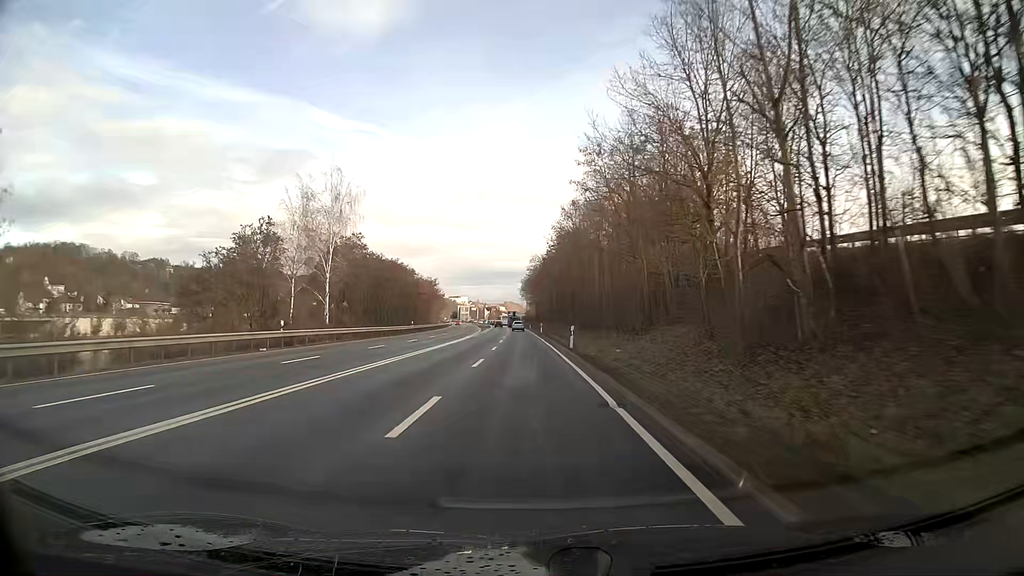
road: primary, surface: asphalt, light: Day
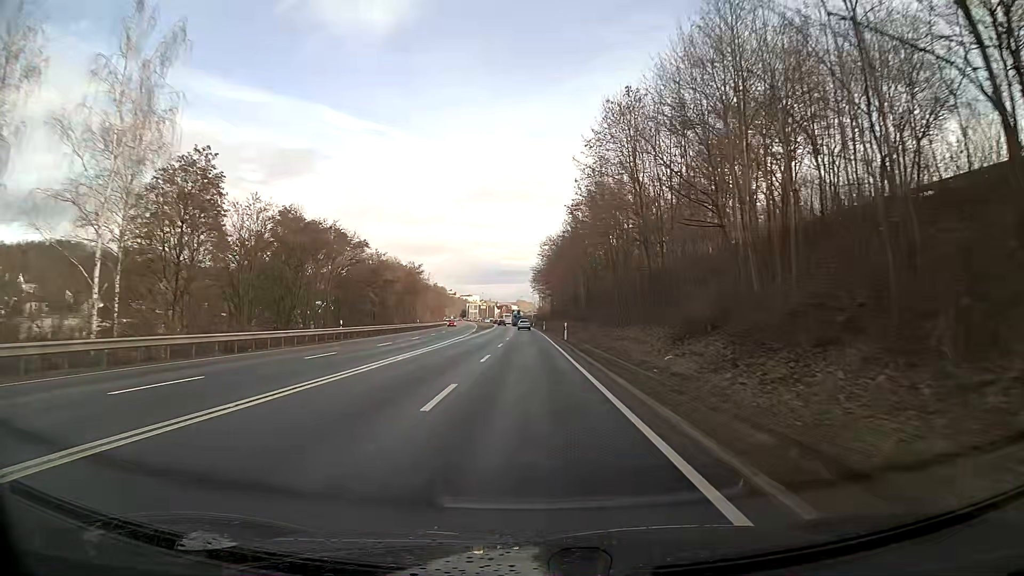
(-0.3, +34.0) m; -1°
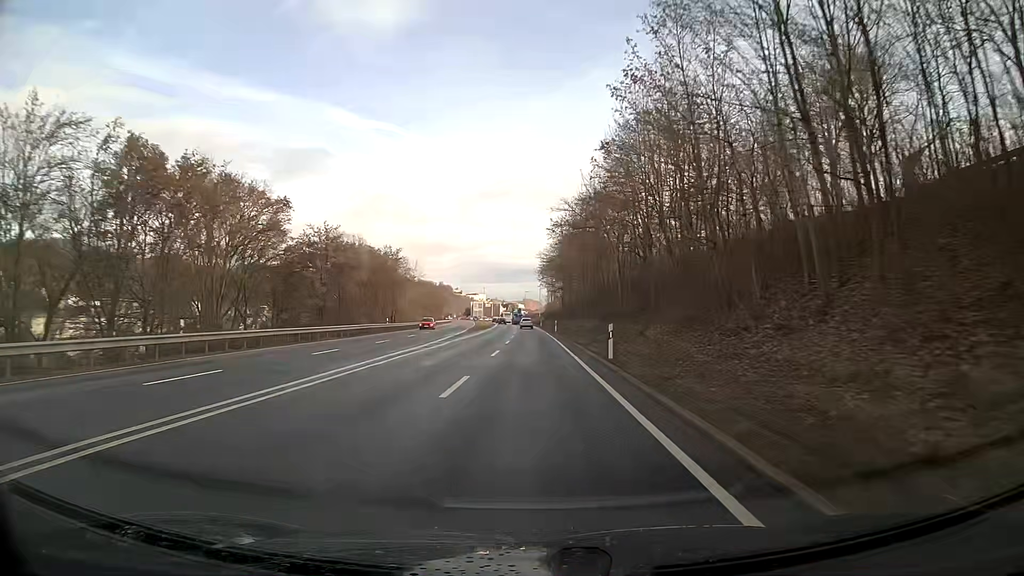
(-0.1, +22.7) m; -1°
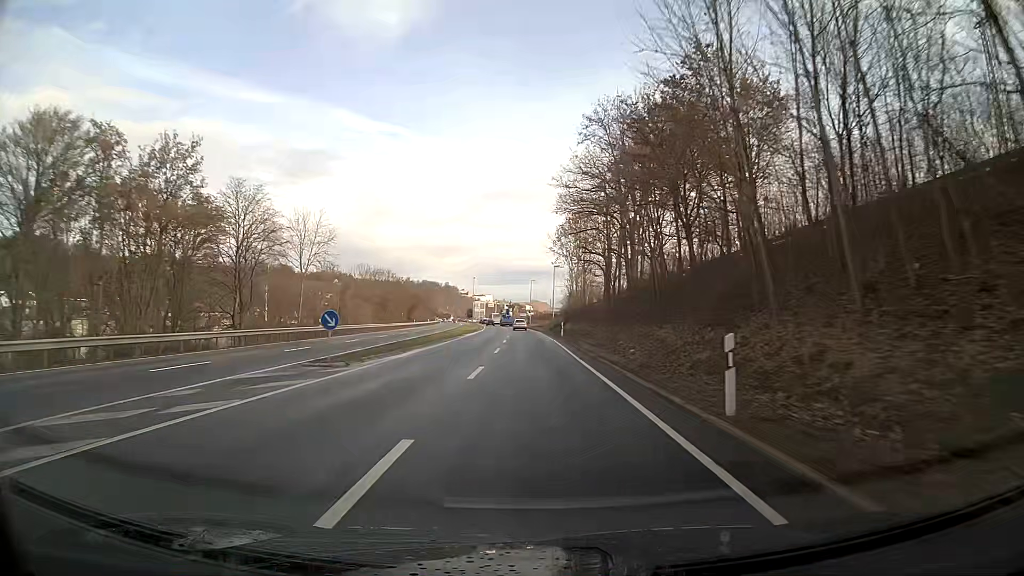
(-0.3, +56.9) m; -1°
